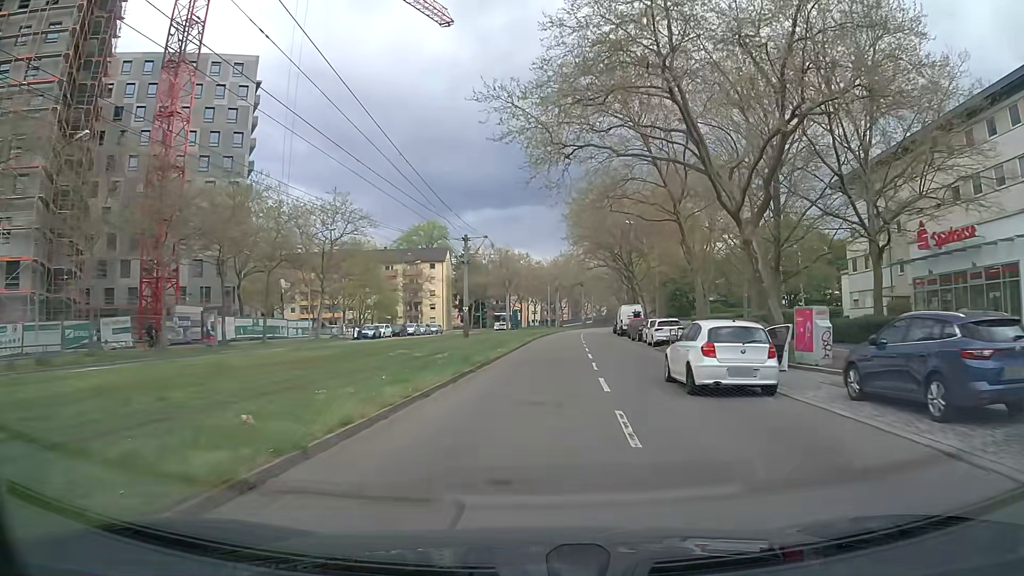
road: tertiary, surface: asphalt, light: Day
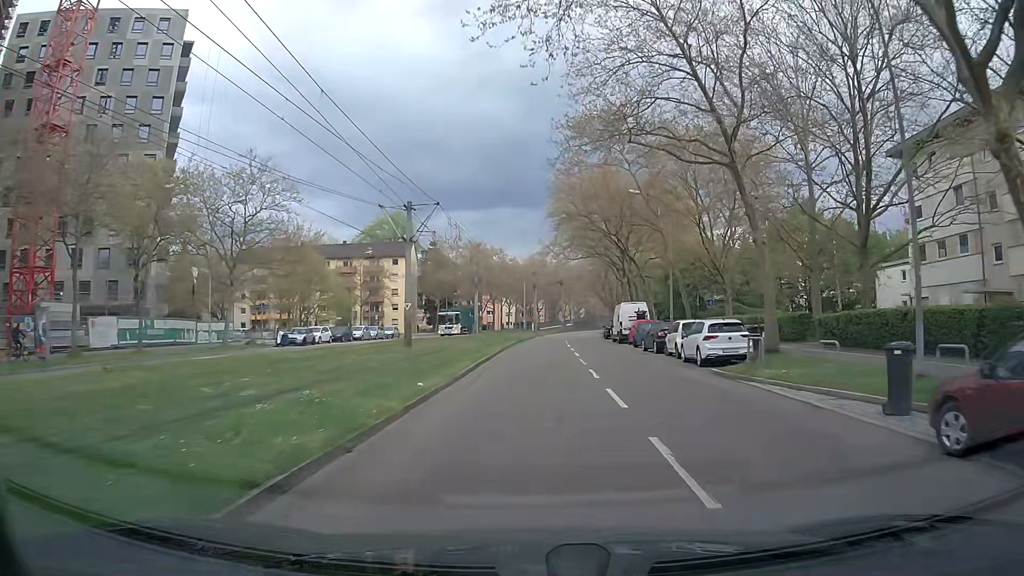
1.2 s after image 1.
(+0.1, +14.2) m; +2°
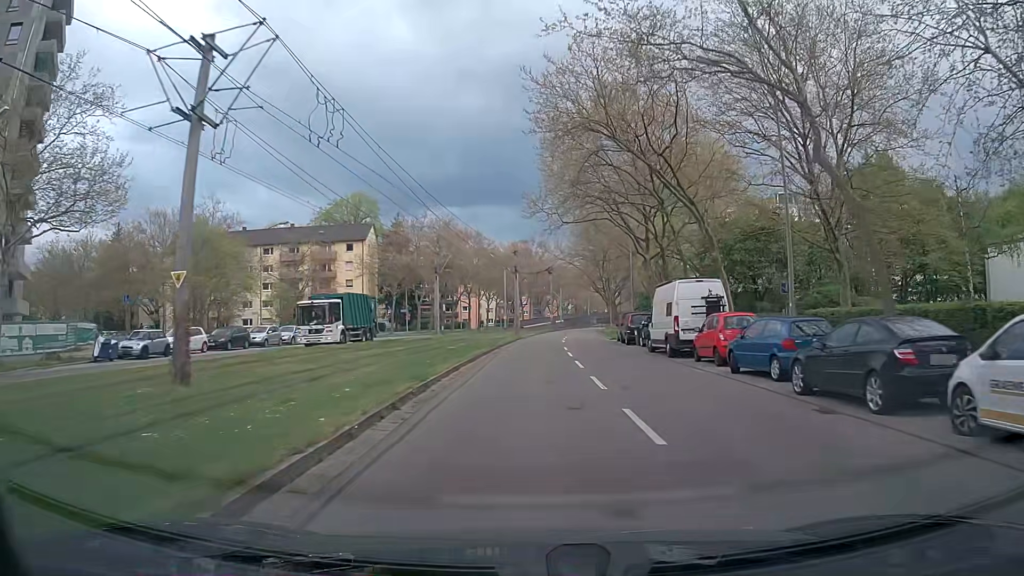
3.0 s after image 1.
(+0.3, +21.5) m; +1°
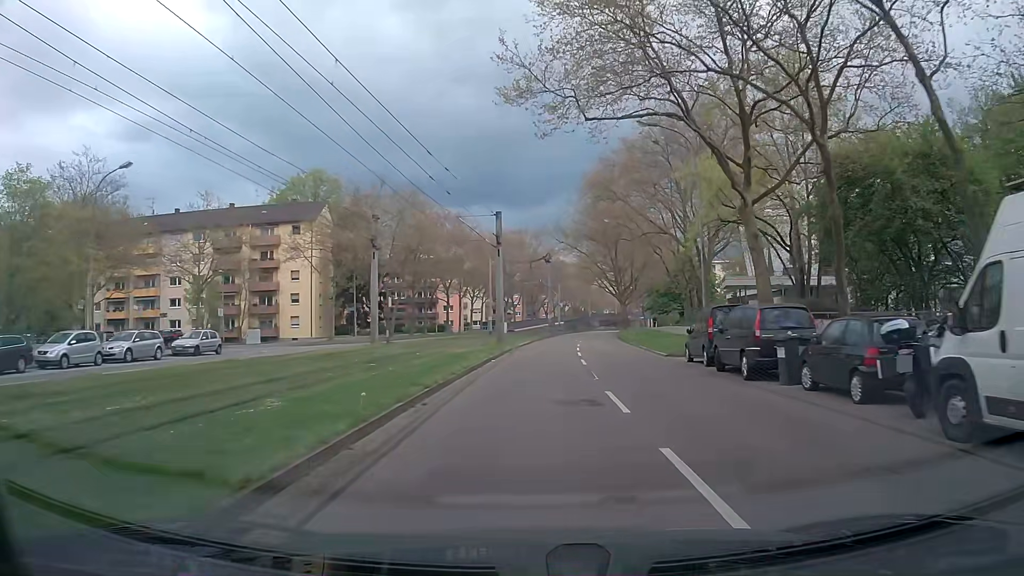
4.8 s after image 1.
(0.0, +21.9) m; +1°
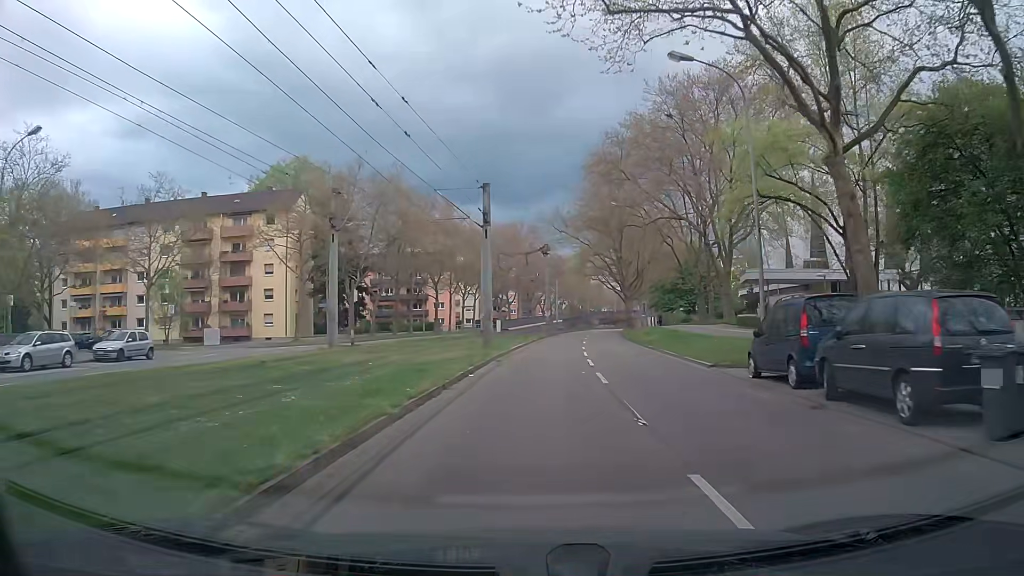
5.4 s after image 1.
(0.0, +7.4) m; +1°
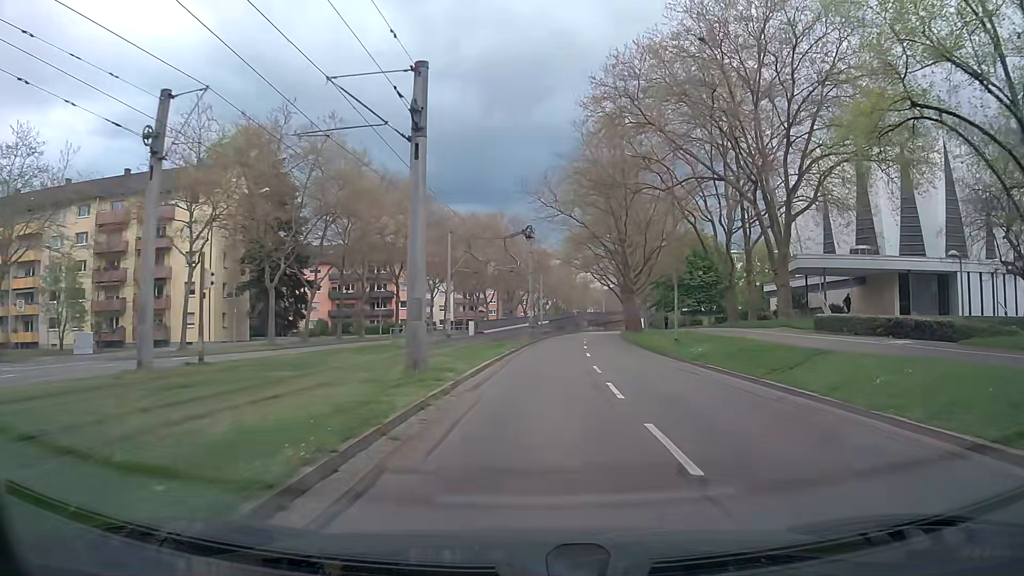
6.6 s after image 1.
(-0.1, +14.9) m; +1°
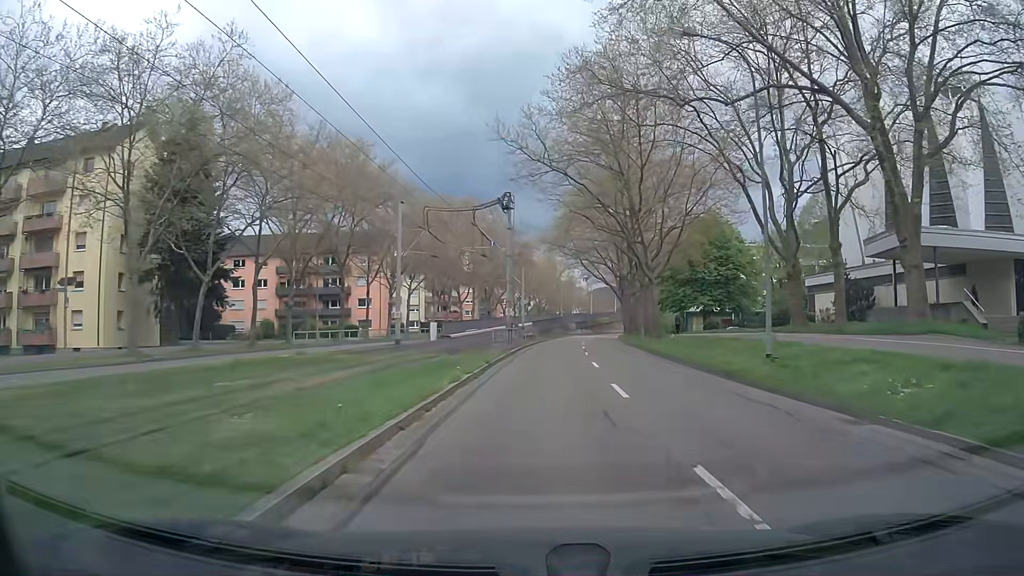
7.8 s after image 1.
(+0.2, +15.1) m; +1°
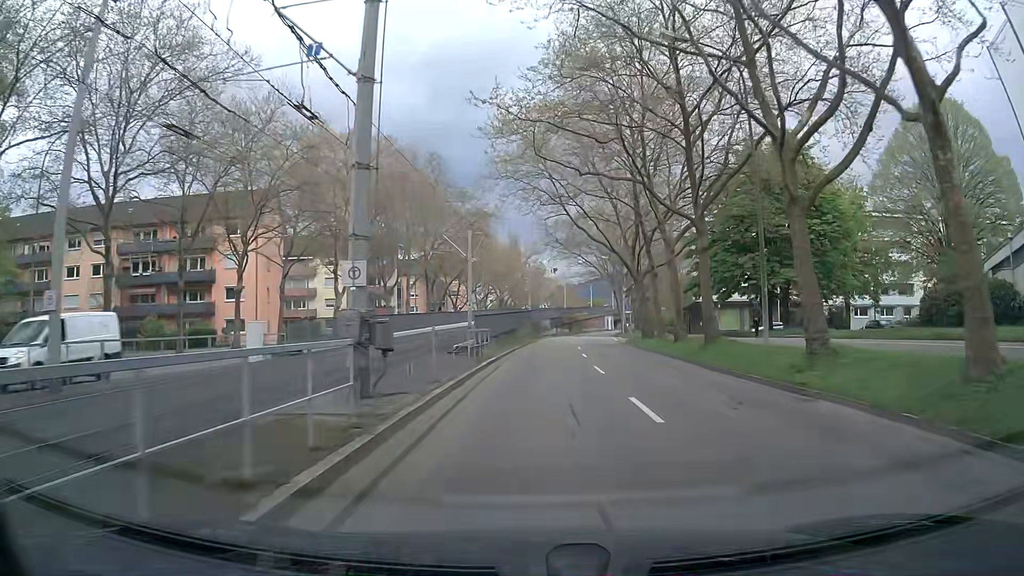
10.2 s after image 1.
(+1.2, +30.7) m; +4°
(0, +10) (0, +20) (0, +30) (+1, +40) (+1, +50) (+2, +60) (+3, +70) (+4, +80) (+5, +90) (+7, +100) m
